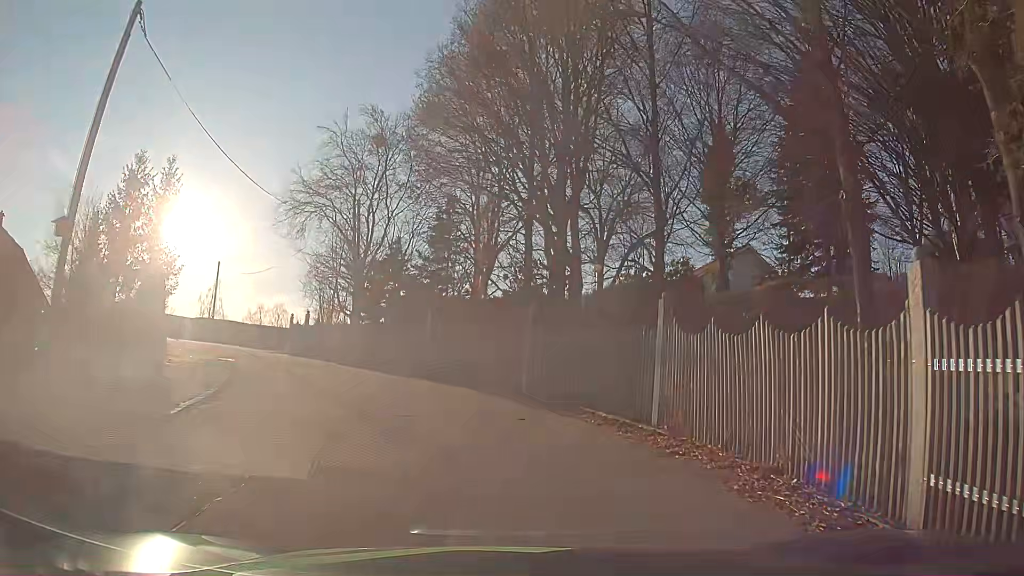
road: residential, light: Day
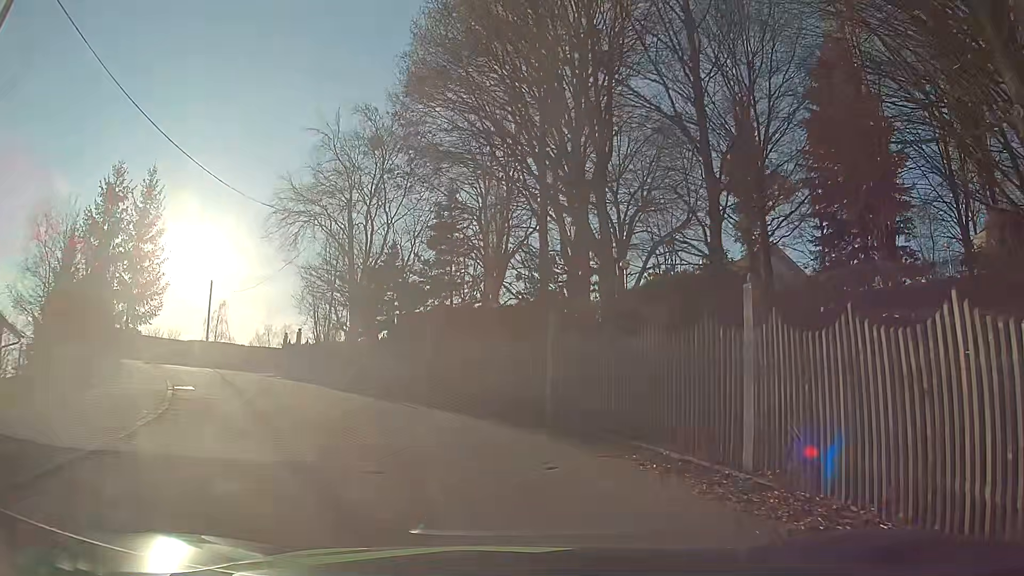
(-0.1, +3.7) m; -2°
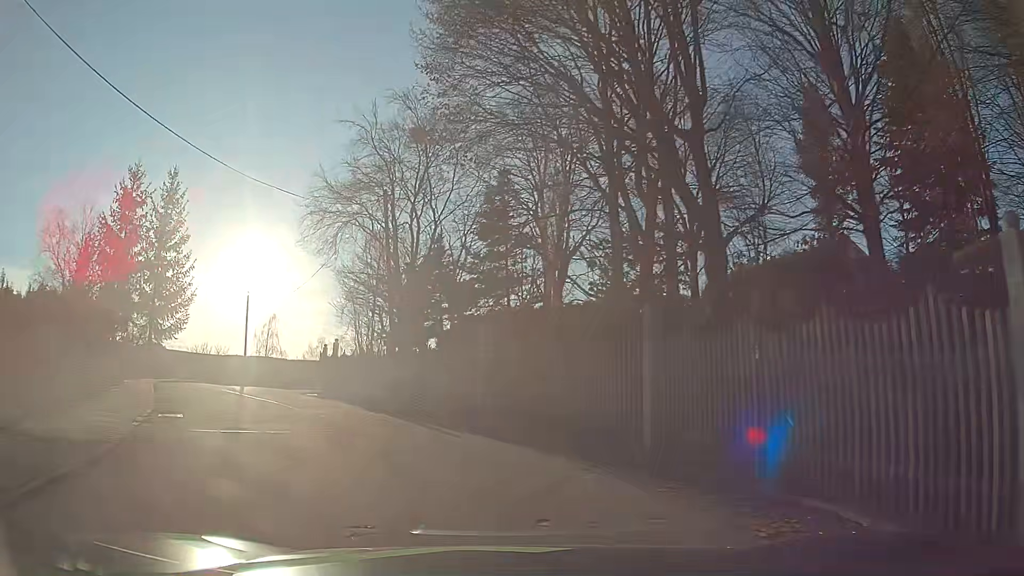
(-0.2, +3.8) m; -6°
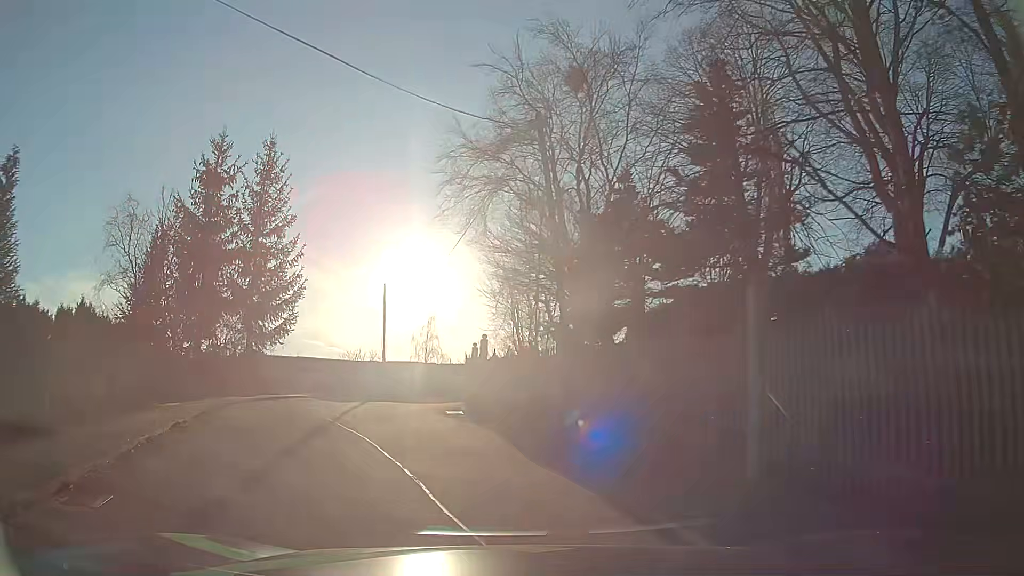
(-1.0, +7.8) m; -15°
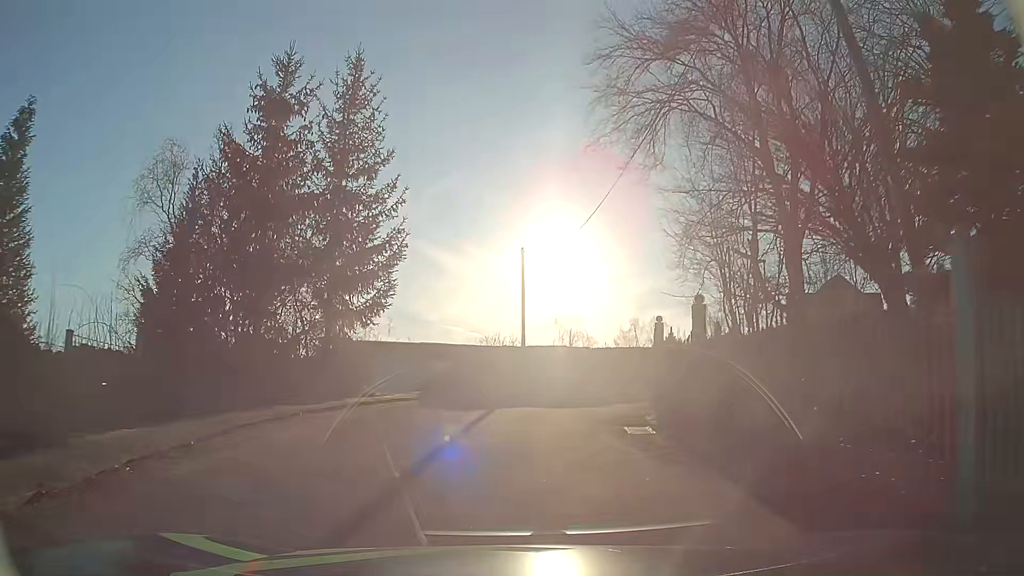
(-0.9, +8.4) m; -10°
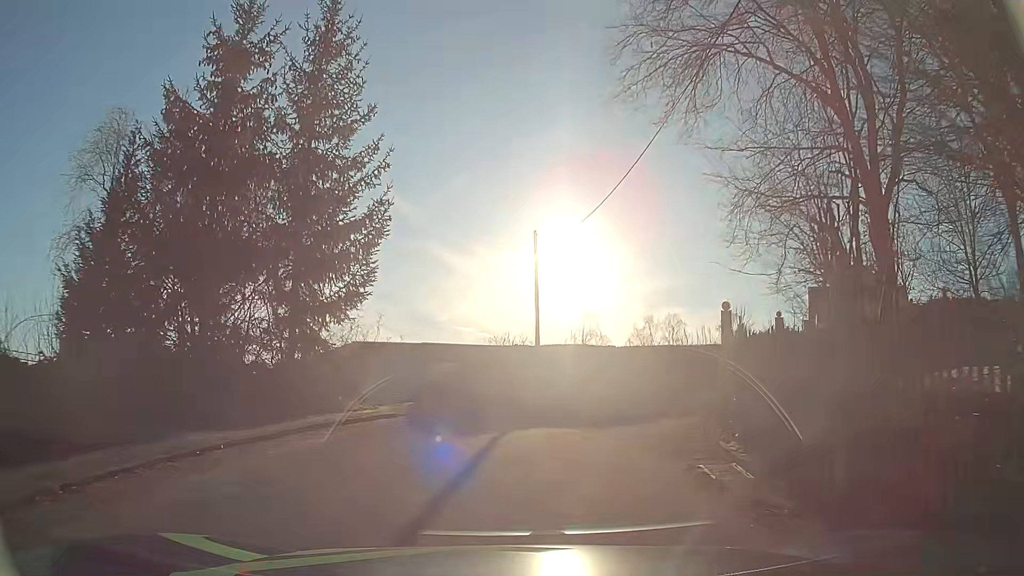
(-0.1, +4.4) m; -3°
